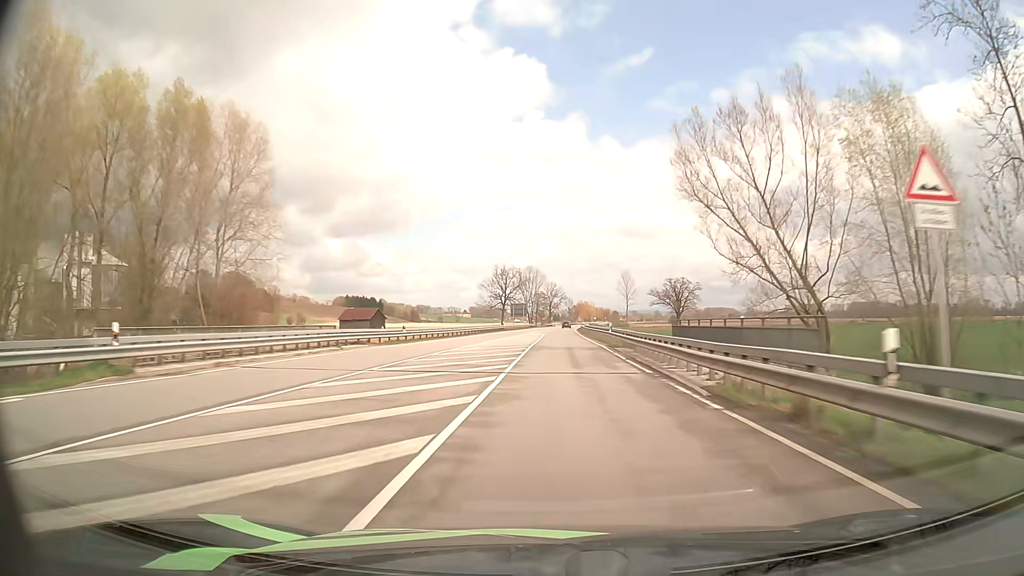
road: primary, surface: asphalt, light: Day
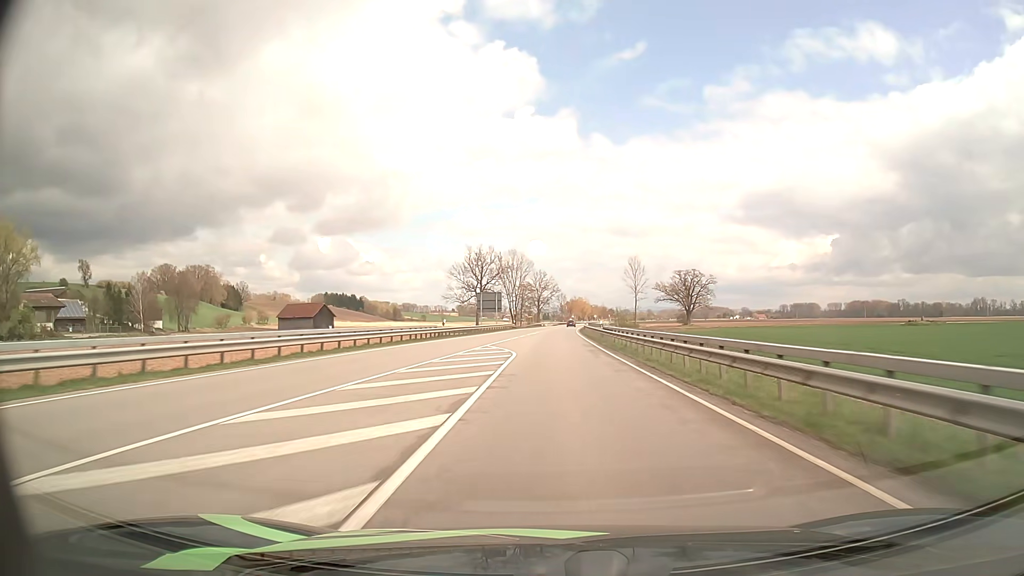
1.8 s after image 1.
(+0.5, +45.9) m; +1°
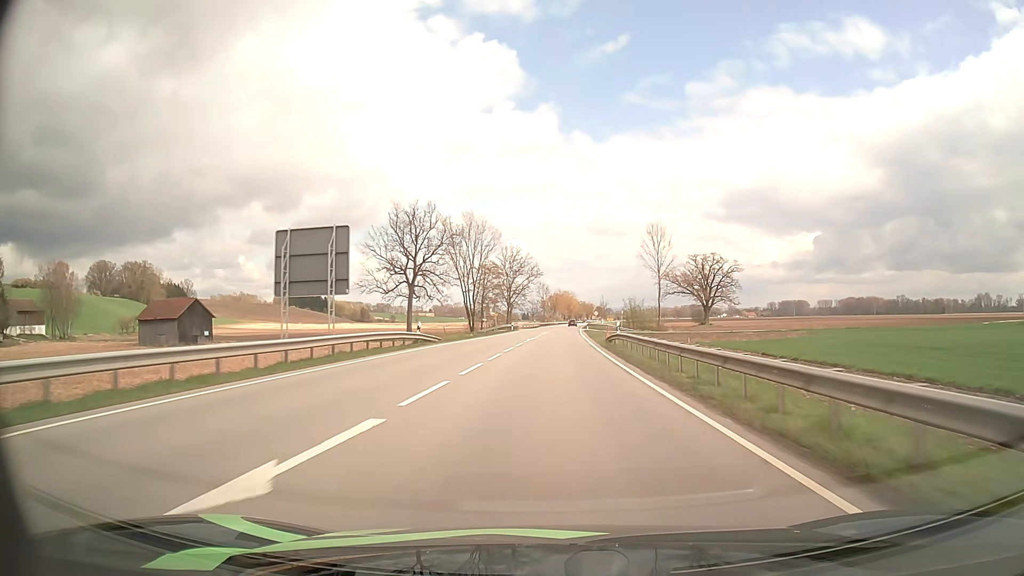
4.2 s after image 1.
(+0.6, +61.9) m; +2°
(0, +10) (0, +20) (0, +30) (0, +40) (+1, +50) (+1, +60) (+1, +70) (+2, +80) (+2, +90) (+3, +100) m
